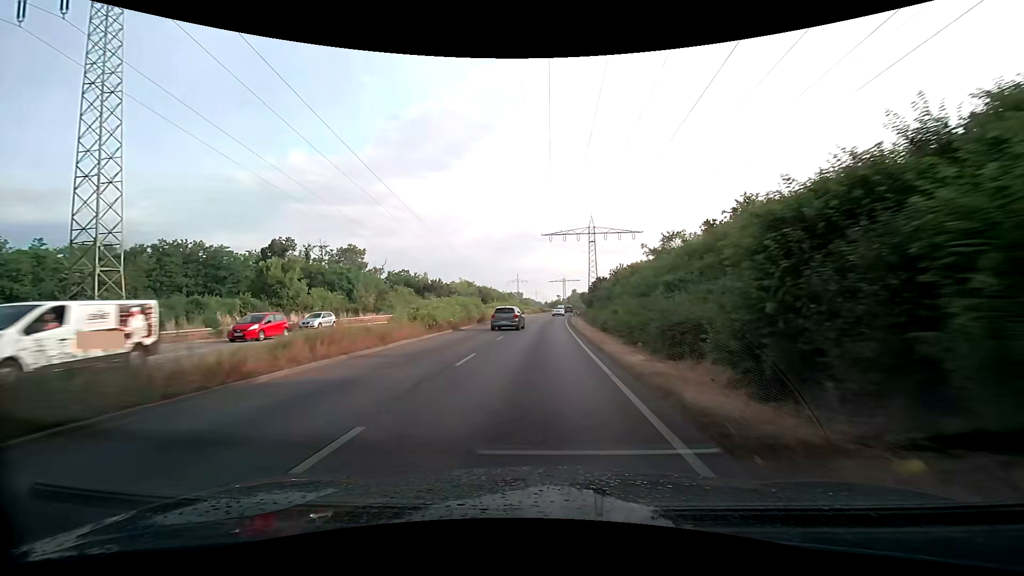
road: trunk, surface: asphalt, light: Day
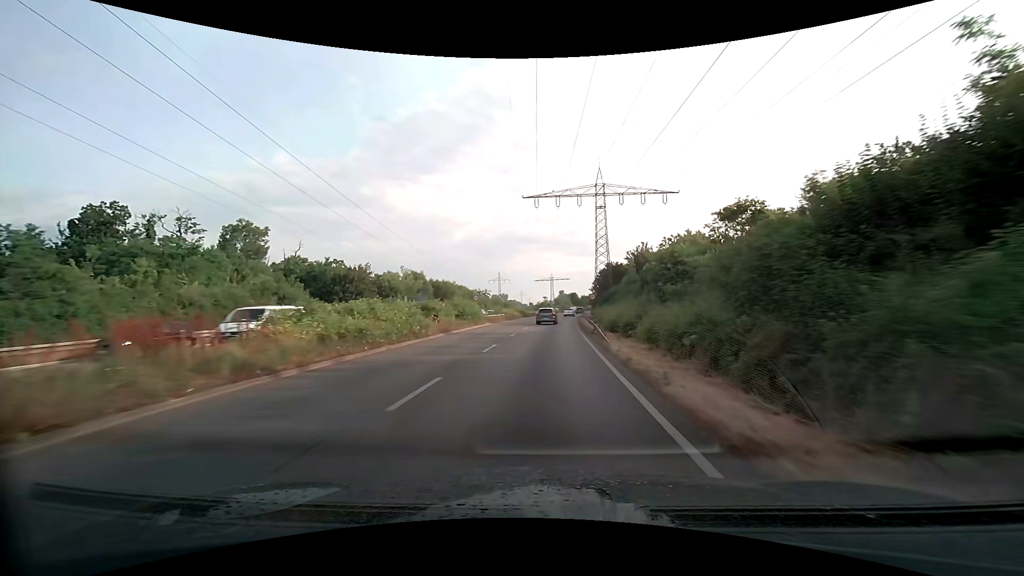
(+0.7, +42.1) m; +1°
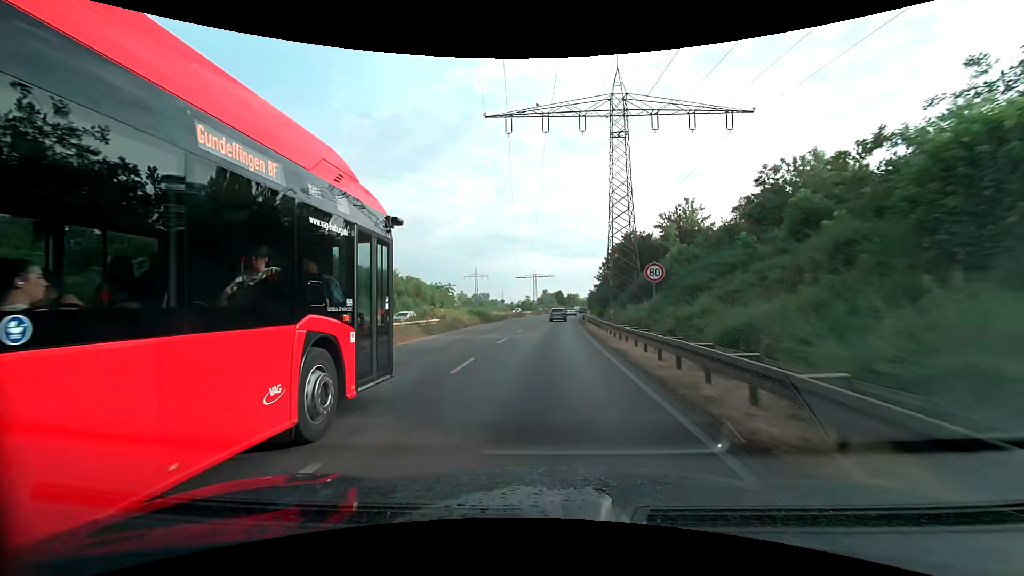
(+0.7, +32.3) m; +2°
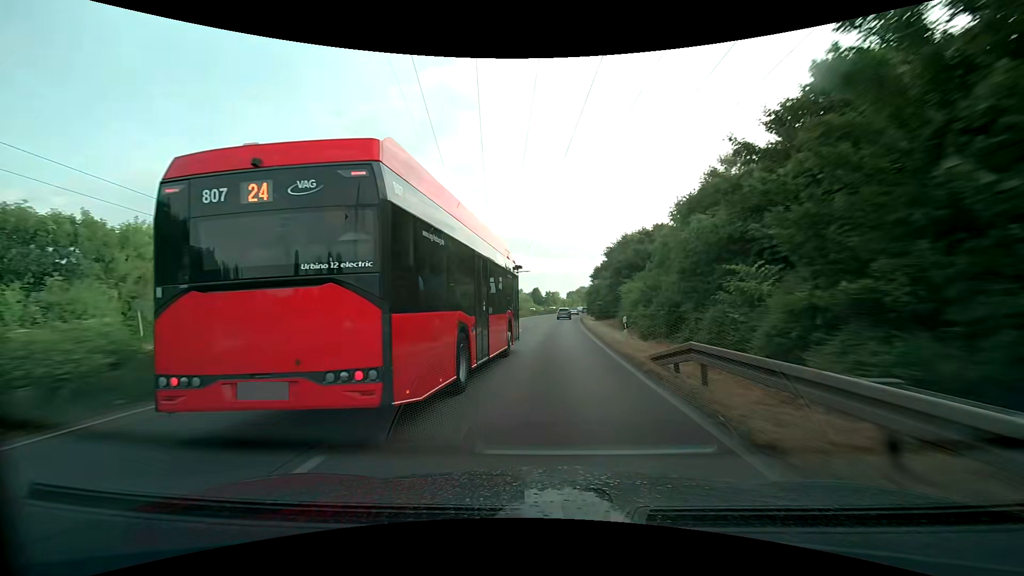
(+1.1, +44.9) m; +3°
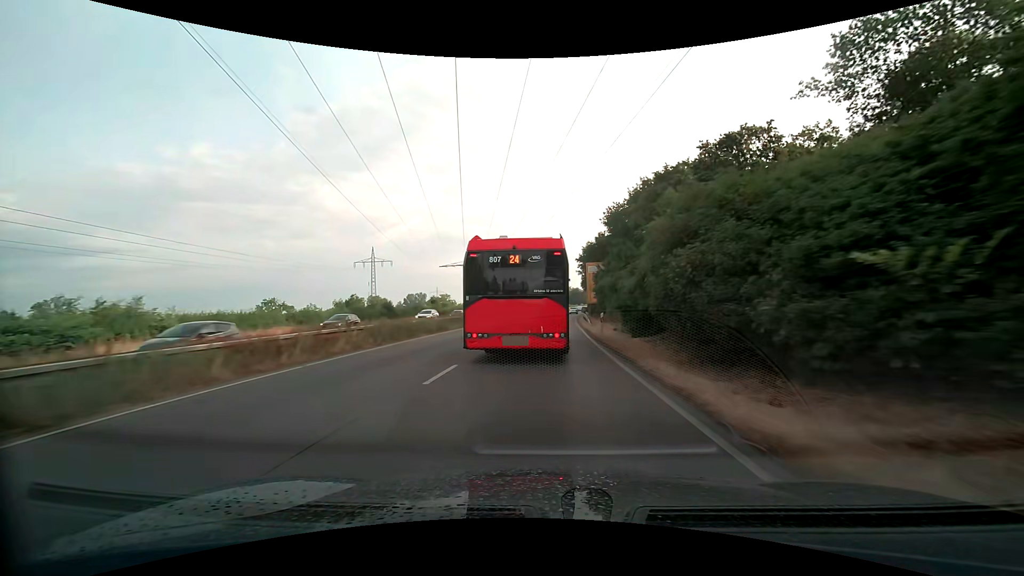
(+1.4, +46.8) m; +3°
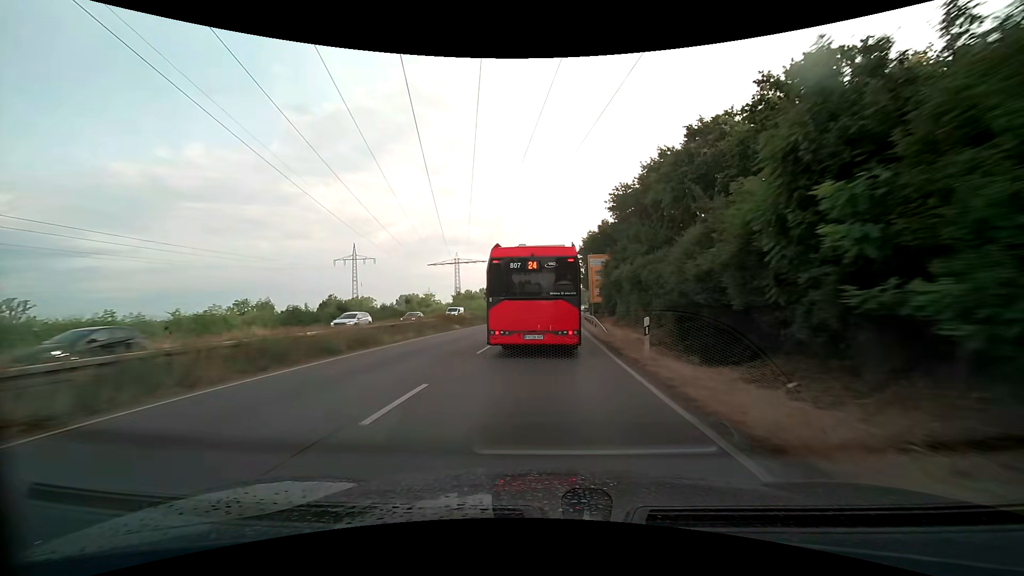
(+0.1, +12.0) m; +1°
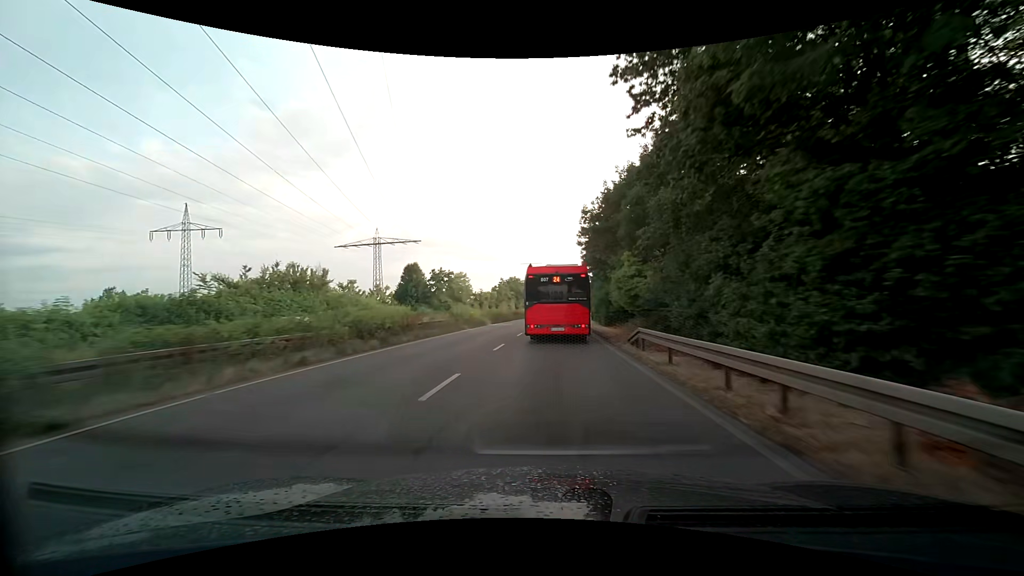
(+1.8, +61.7) m; +4°
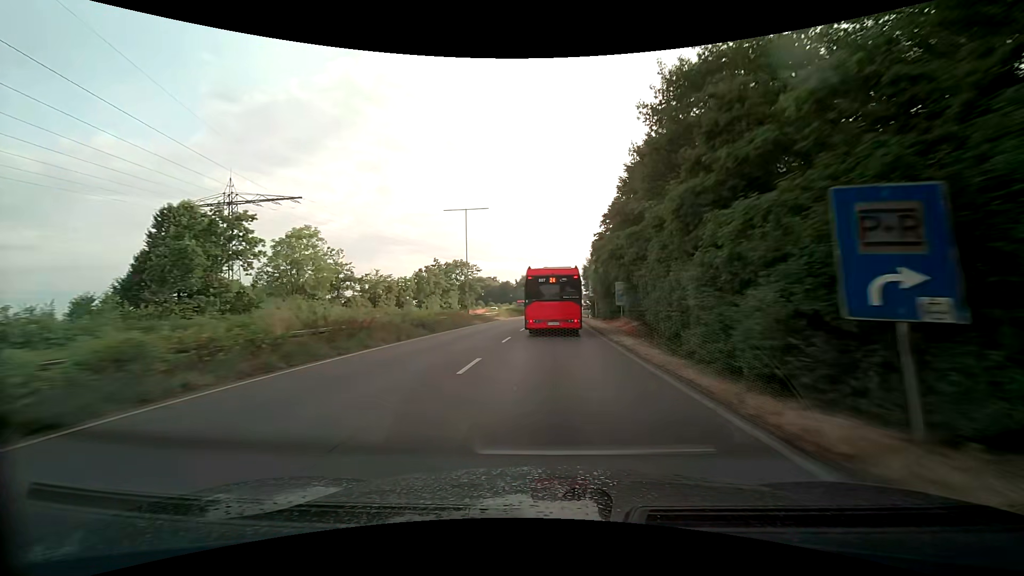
(+1.6, +51.3) m; +3°
(0, +10) (0, +20) (0, +30) (+1, +40) (+1, +50) (+2, +60) (+2, +70) (+3, +80) (+4, +90) (+5, +100) m
